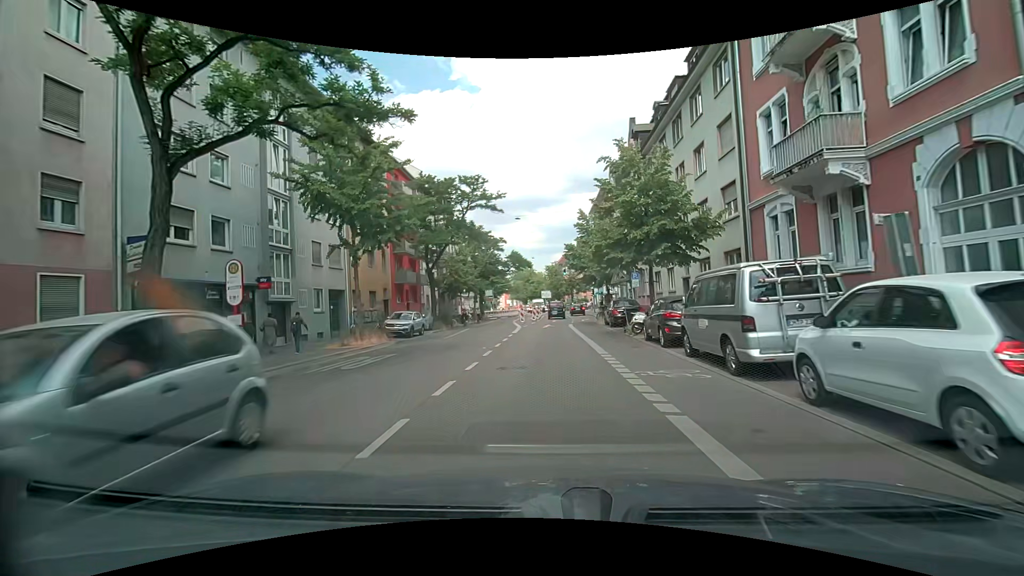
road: secondary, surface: asphalt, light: Day
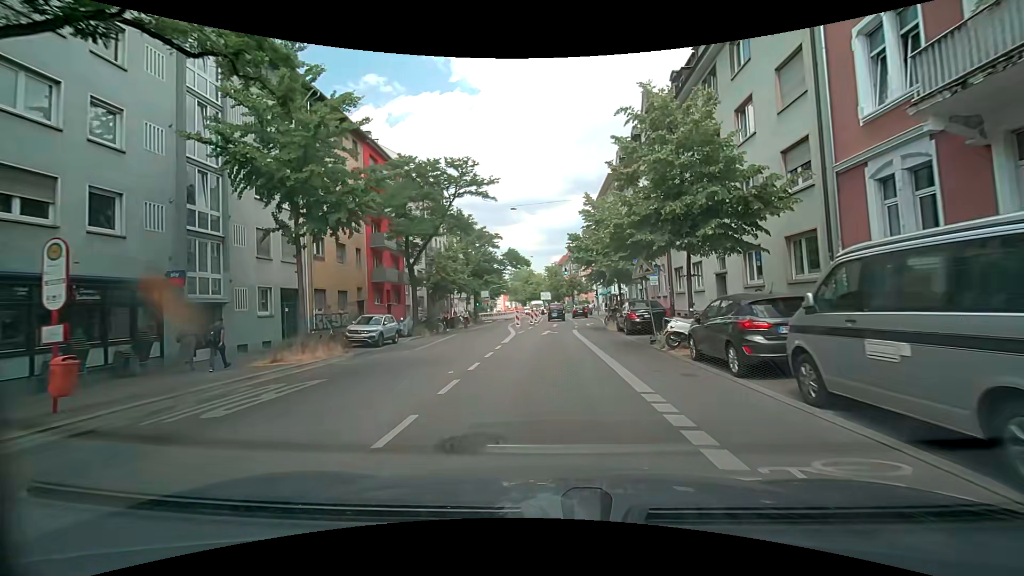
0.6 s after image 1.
(0.0, +5.6) m; -1°
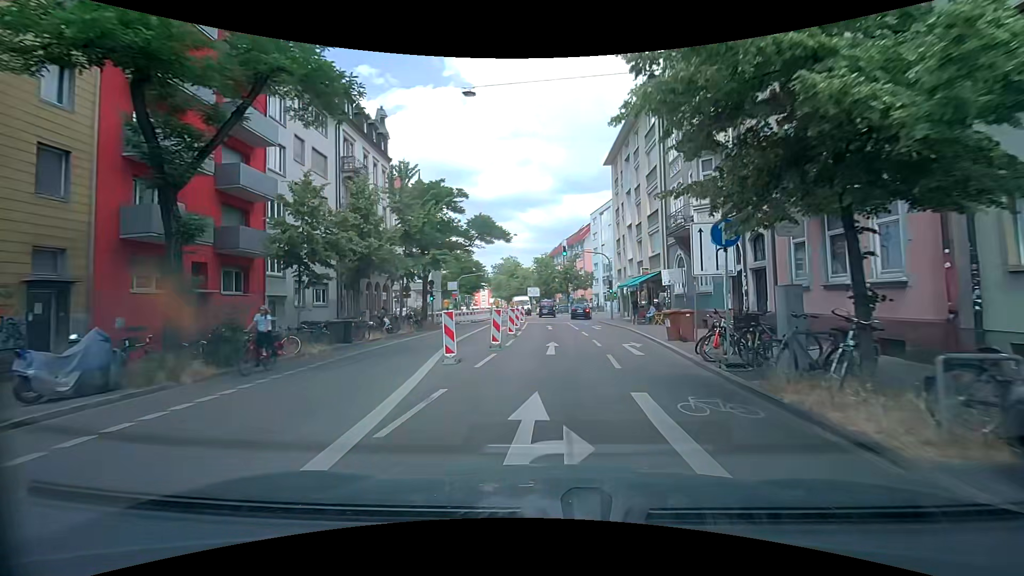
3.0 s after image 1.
(+0.2, +22.0) m; +1°
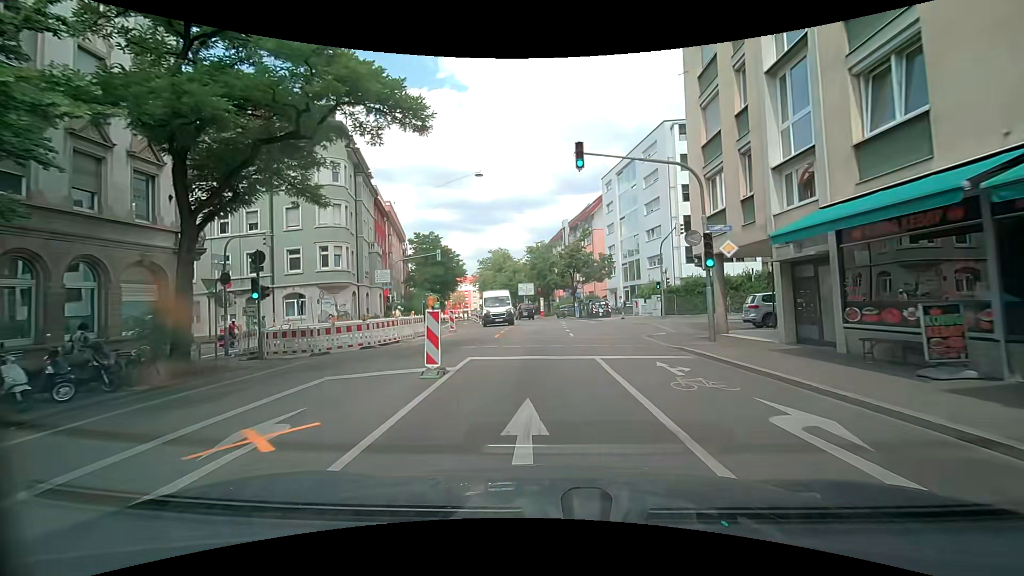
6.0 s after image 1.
(+0.3, +26.8) m; 0°
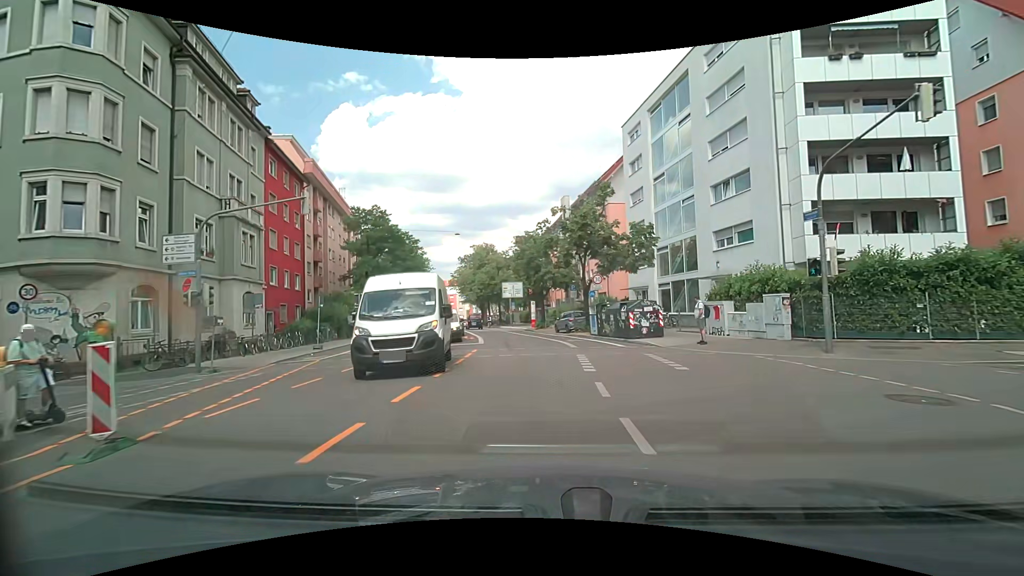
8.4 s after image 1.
(0.0, +21.8) m; 0°
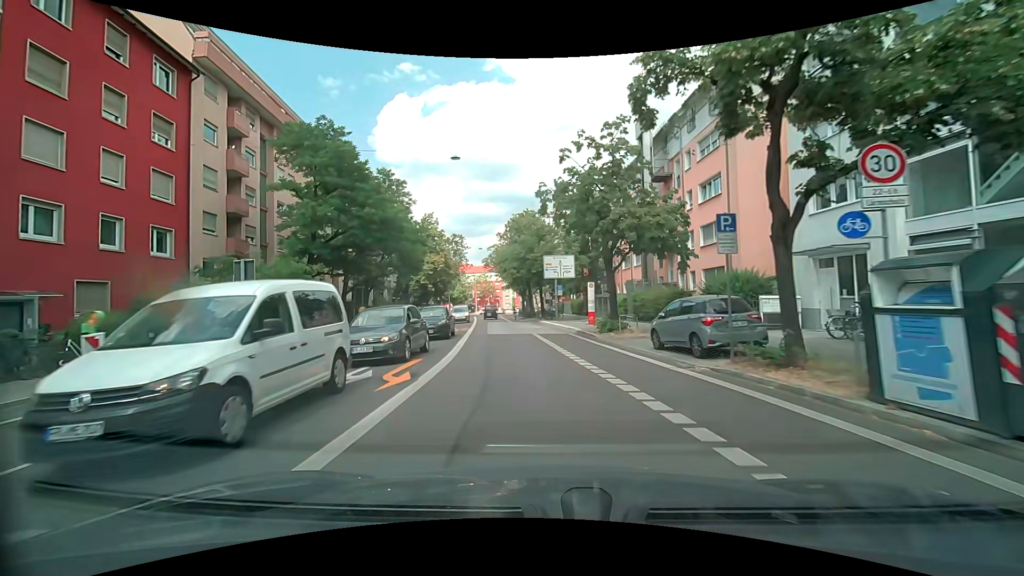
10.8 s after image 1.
(-0.3, +21.8) m; -5°
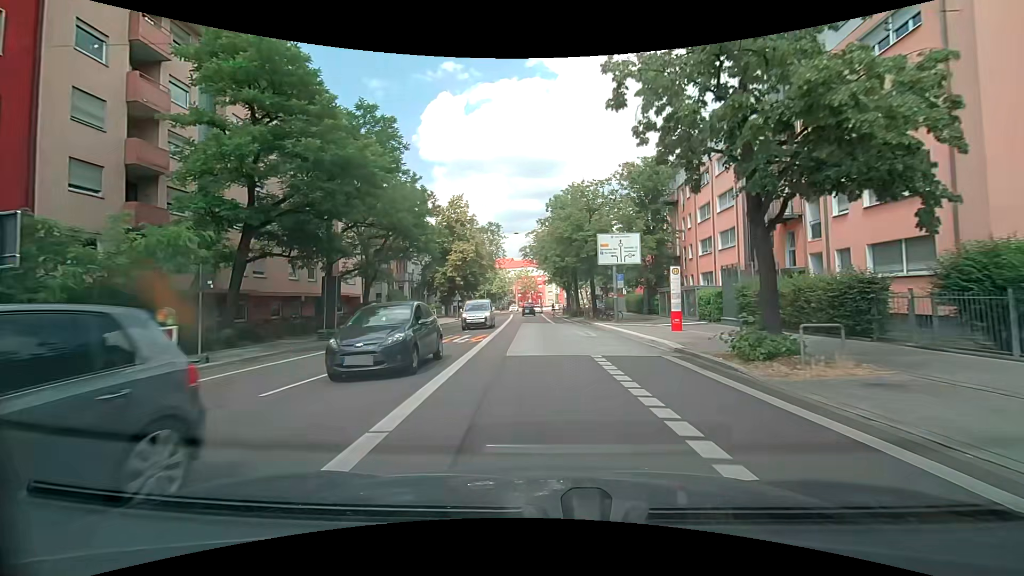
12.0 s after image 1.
(-0.5, +11.6) m; -4°
(0, +10) (-1, +20) (-1, +30) (-2, +40) (-2, +50) (-2, +60) (-3, +70) (-3, +80) (-4, +90) (-4, +100) m
